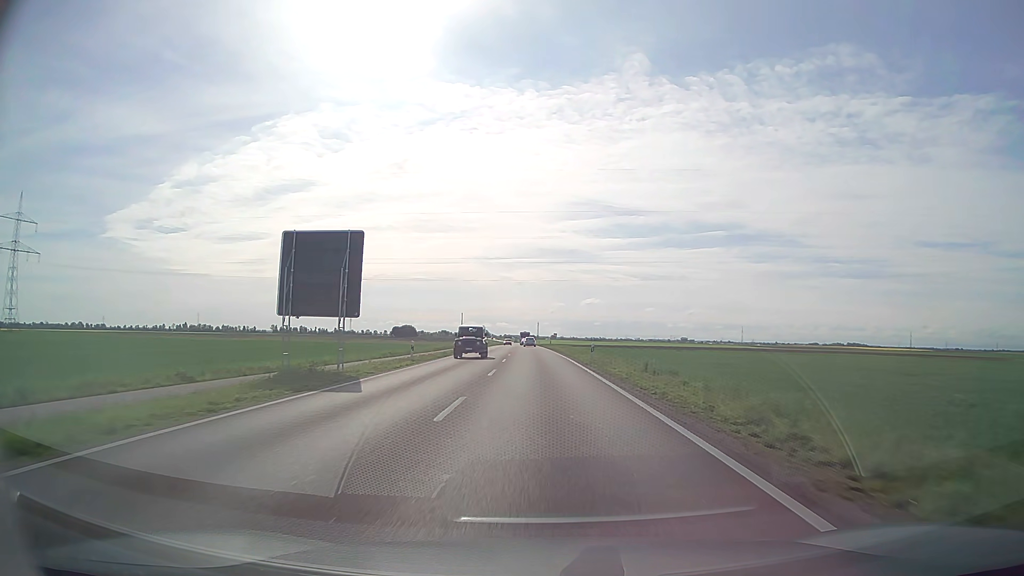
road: secondary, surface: asphalt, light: Day
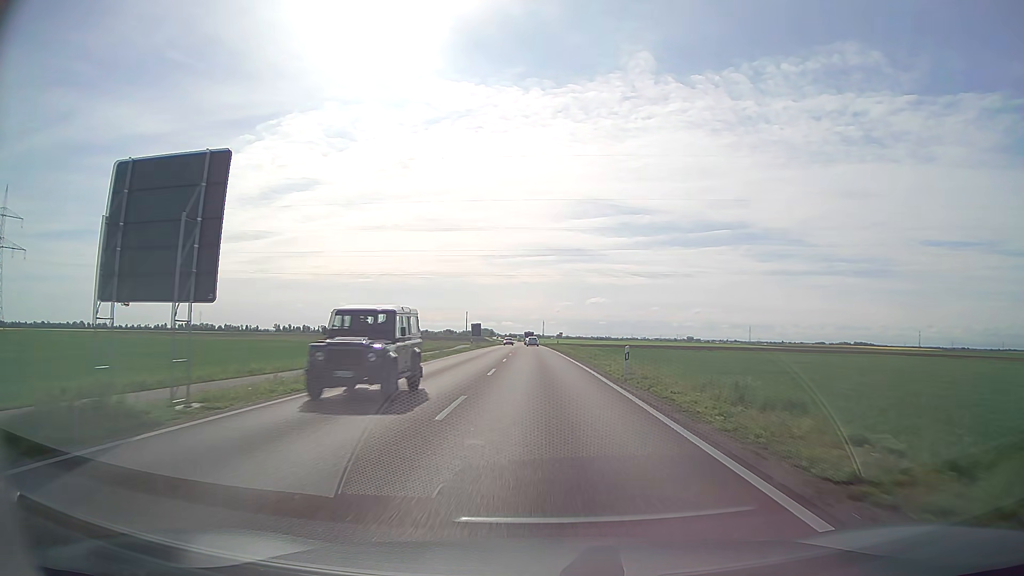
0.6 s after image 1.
(0.0, +12.0) m; 0°
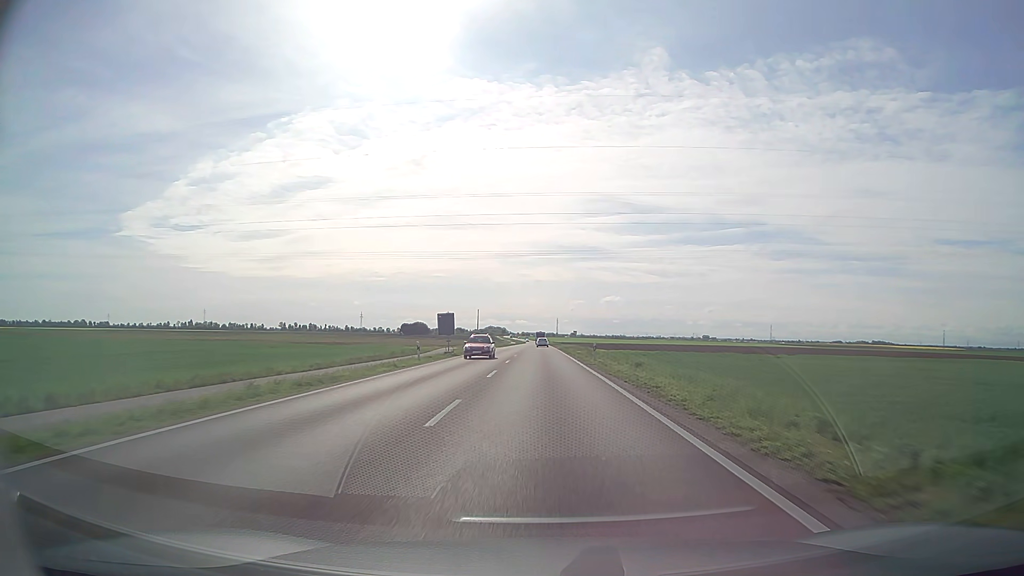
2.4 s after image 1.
(-0.4, +37.1) m; -1°
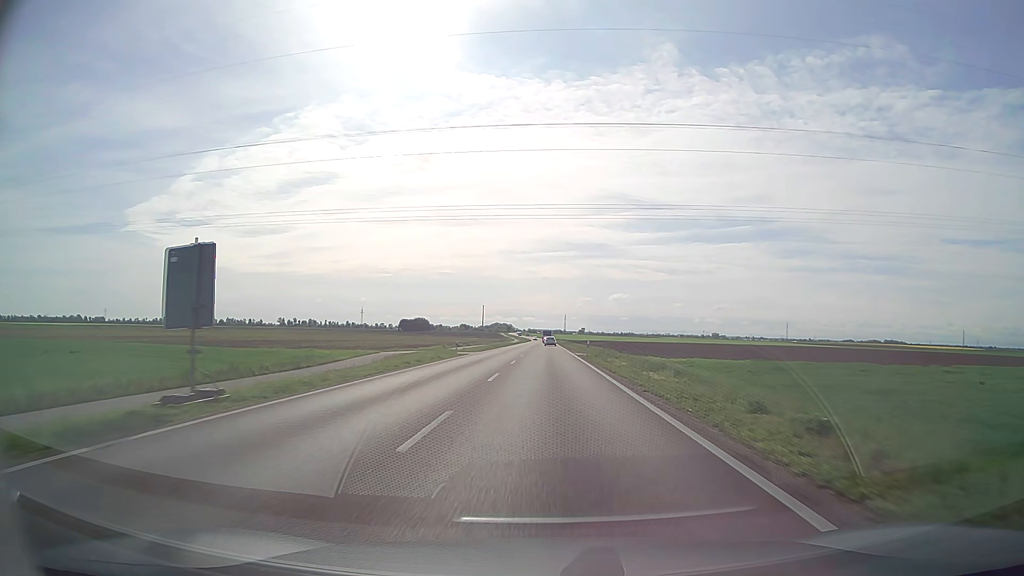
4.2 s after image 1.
(-0.2, +38.4) m; -1°
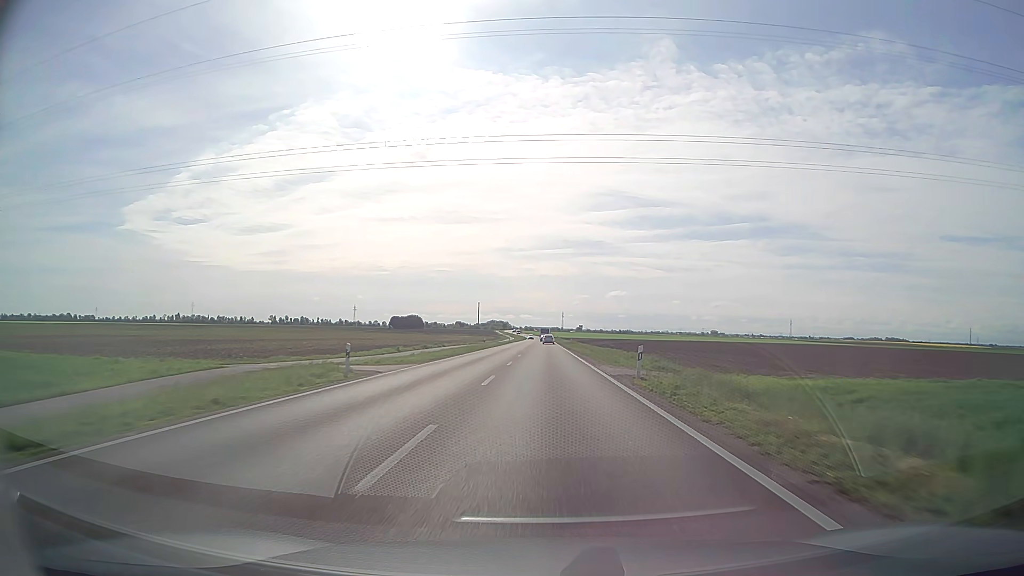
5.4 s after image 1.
(0.0, +26.1) m; 0°
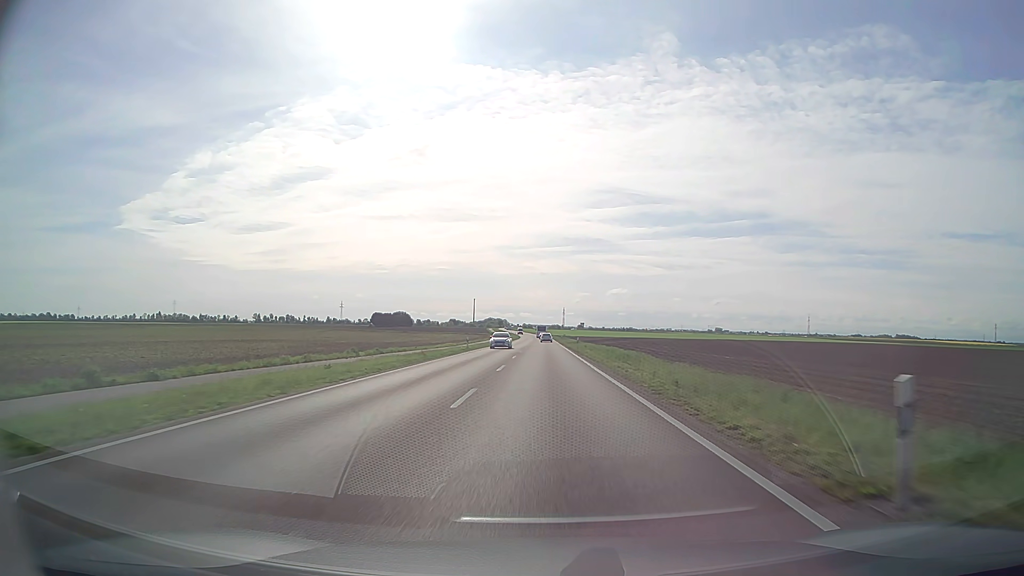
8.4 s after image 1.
(+0.1, +65.7) m; 0°
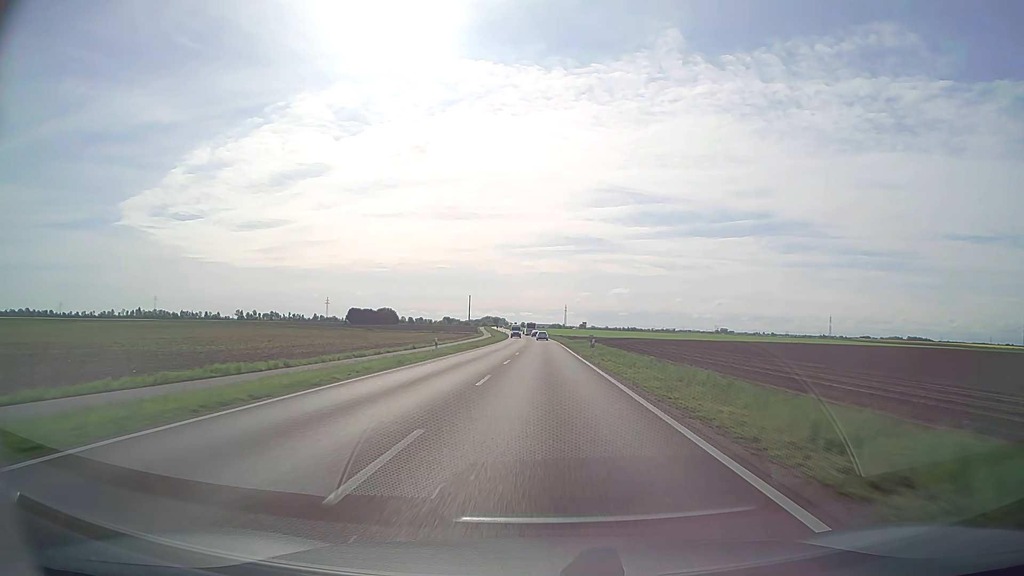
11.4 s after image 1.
(+0.1, +67.3) m; 0°
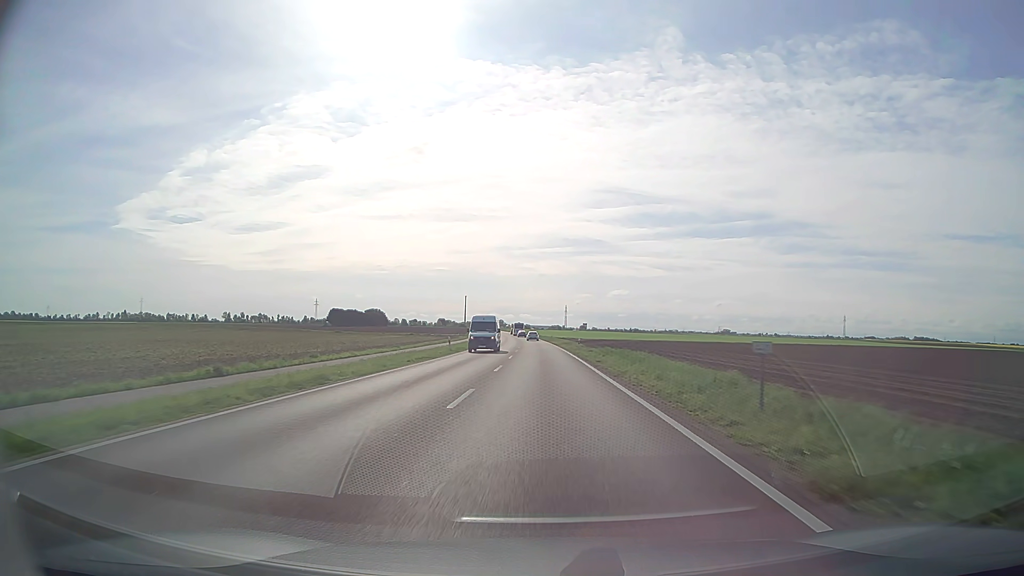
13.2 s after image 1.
(+0.1, +41.4) m; 0°
(0, +10) (0, +20) (0, +30) (0, +40) (0, +50) (-1, +60) (-1, +70) (-1, +80) (-2, +90) (-2, +100) m
